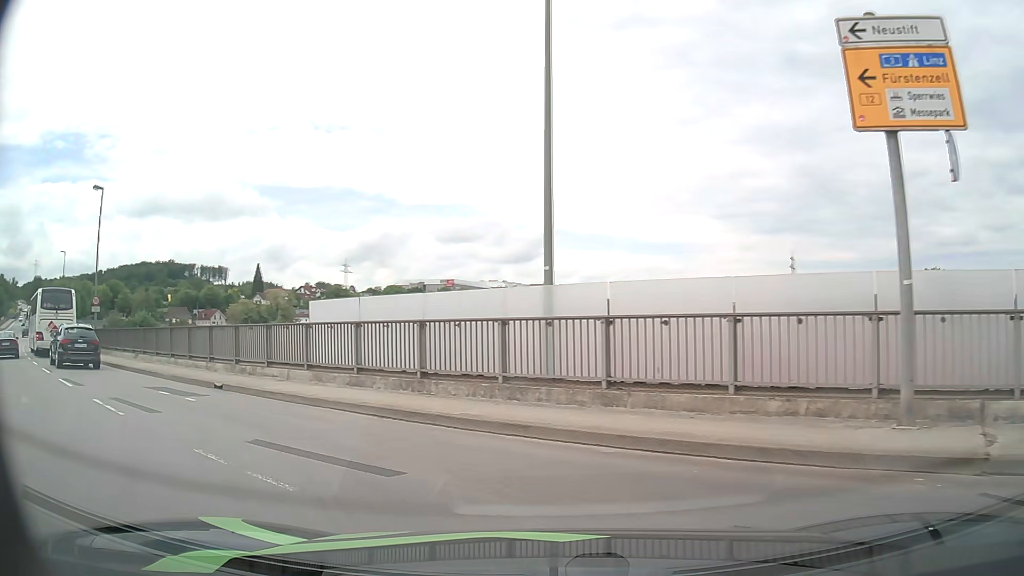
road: primary_link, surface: asphalt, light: Day
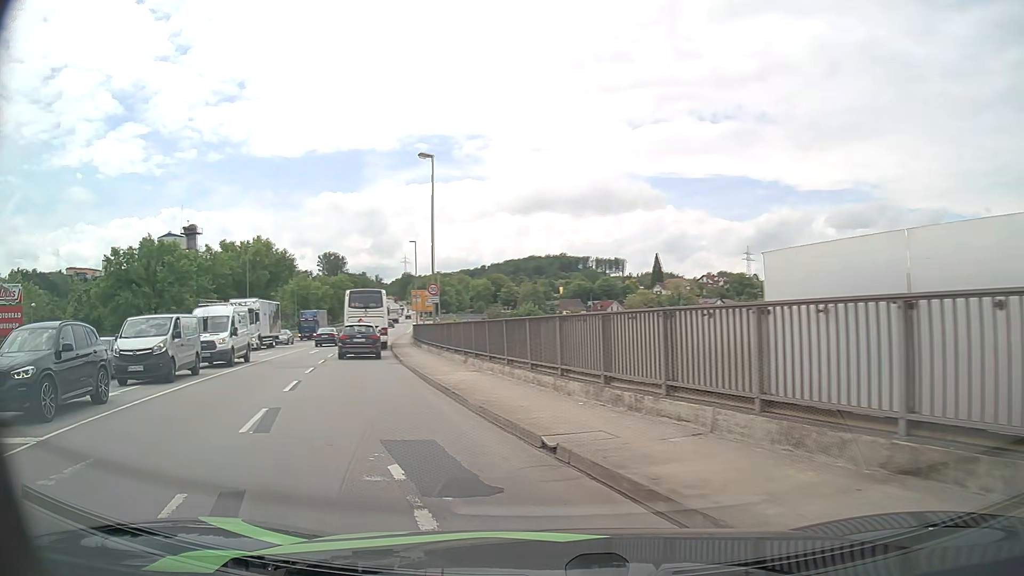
(-2.5, +8.6) m; -33°
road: primary
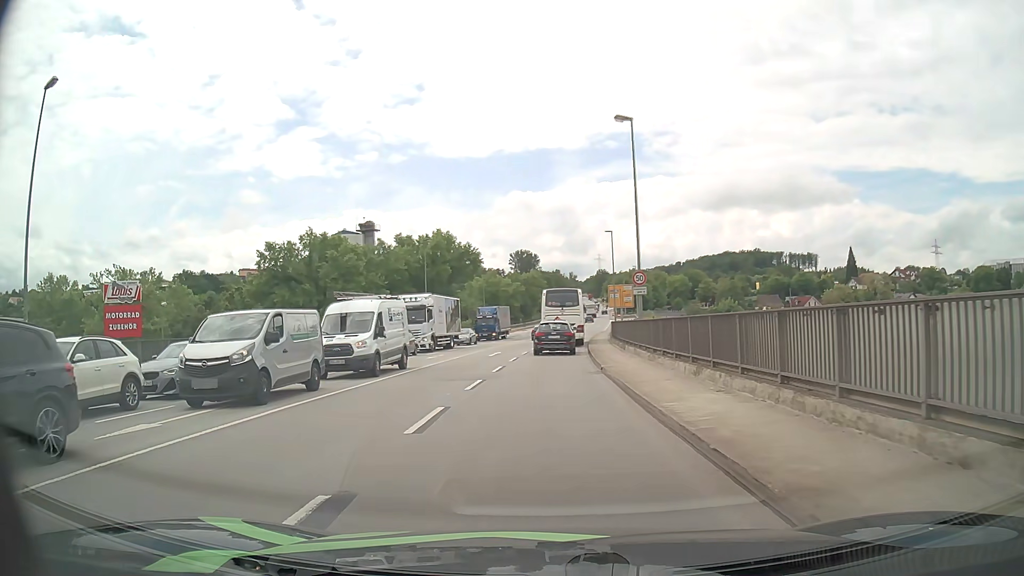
(-1.1, +6.2) m; -18°
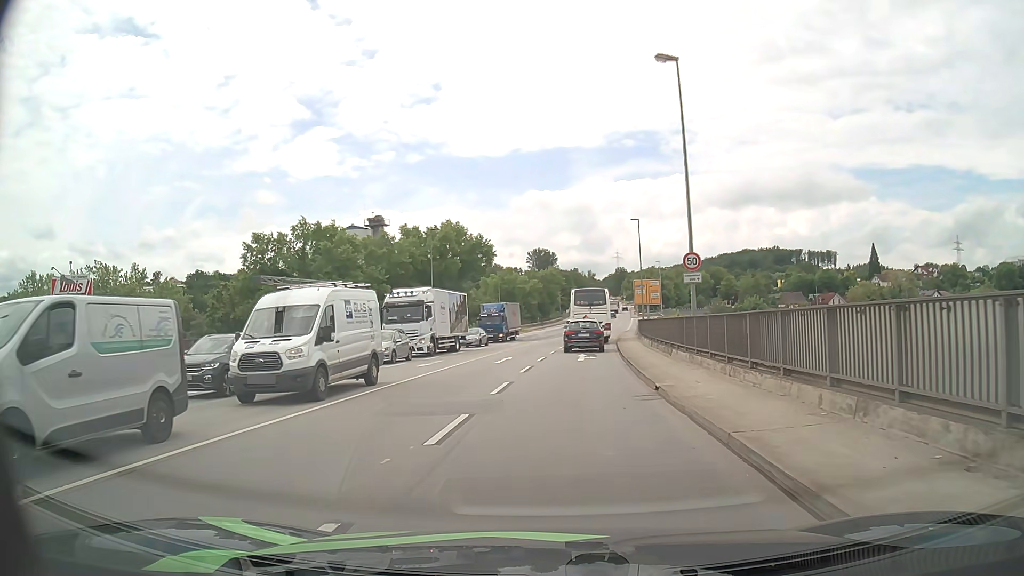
(-0.2, +7.0) m; -2°
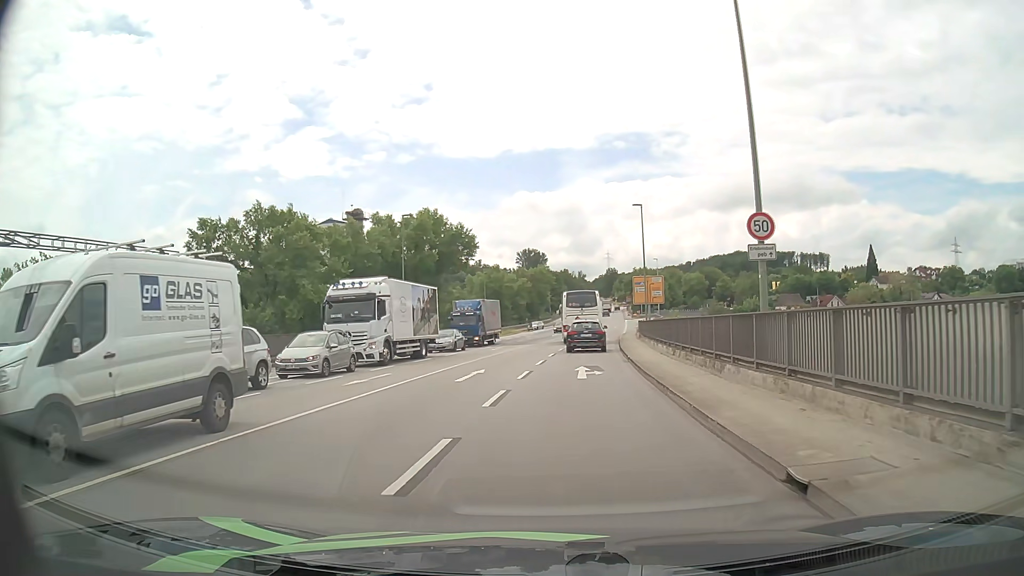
(0.0, +8.3) m; +1°
